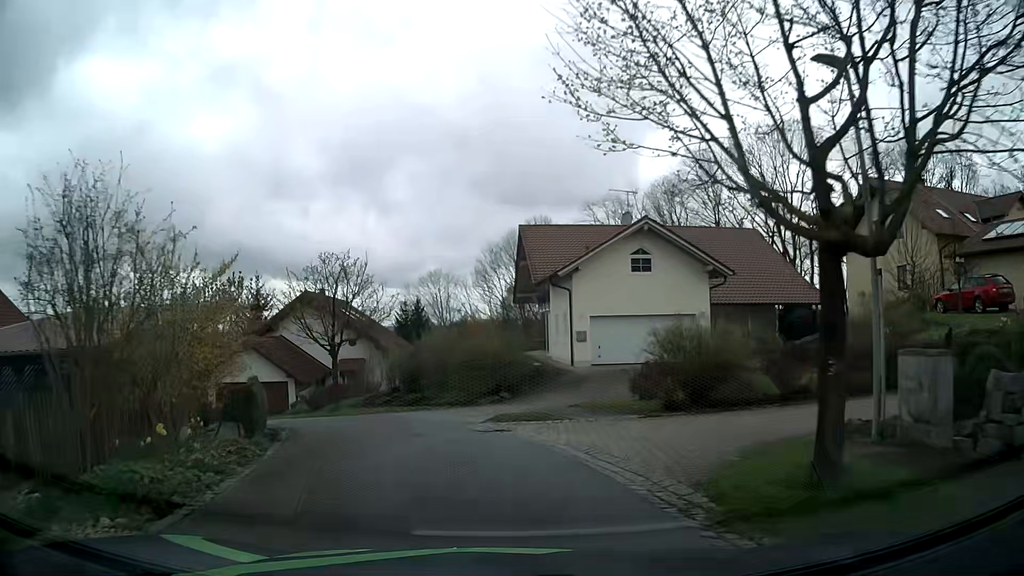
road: residential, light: Day
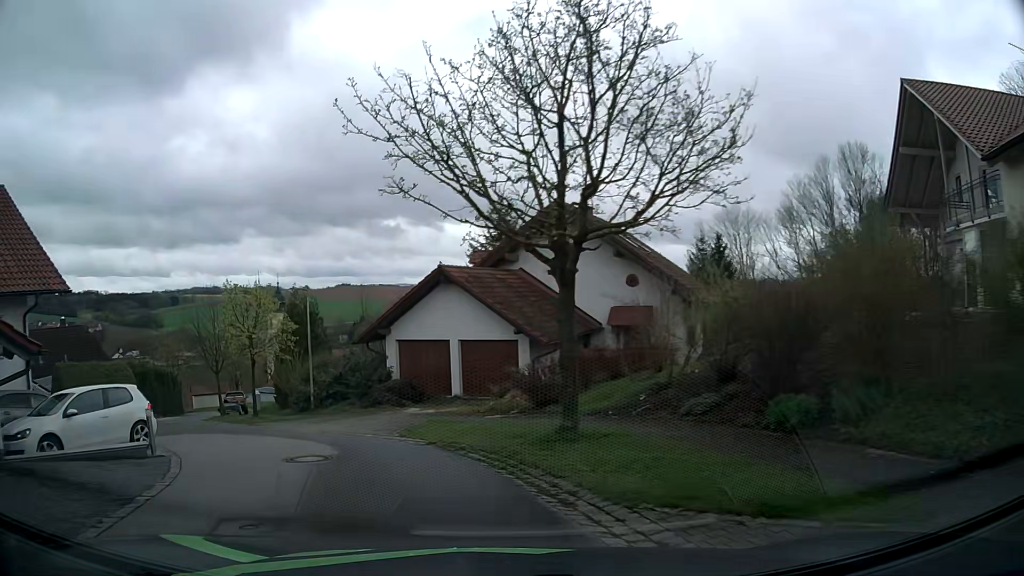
(-3.1, +17.9) m; -24°
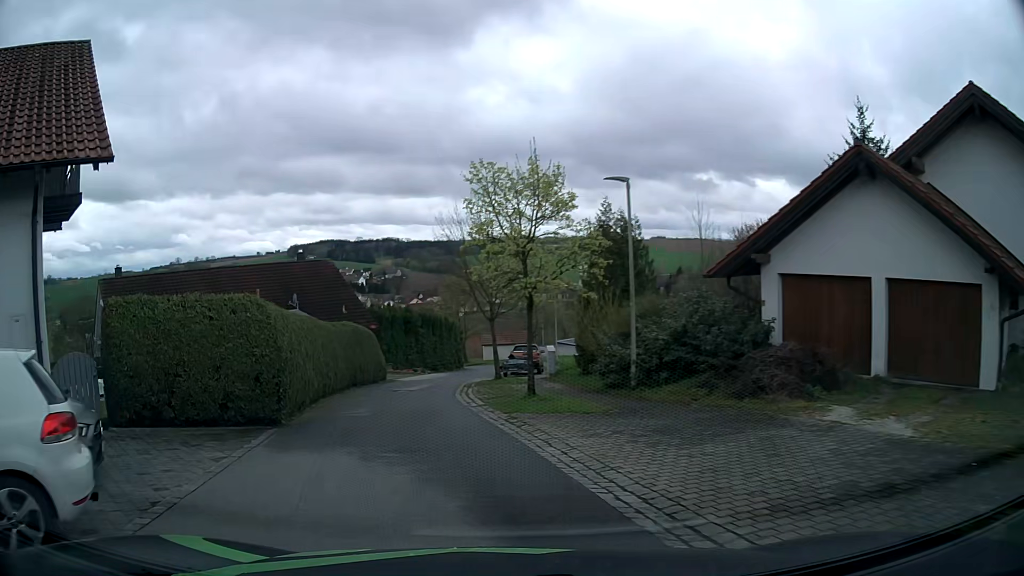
(-2.7, +11.5) m; -27°
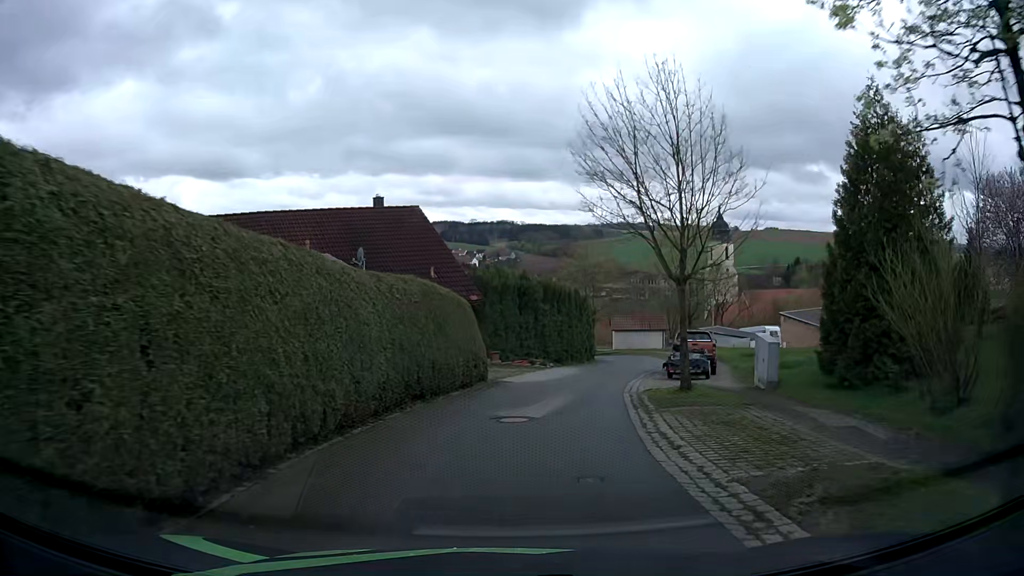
(-1.9, +12.6) m; -11°
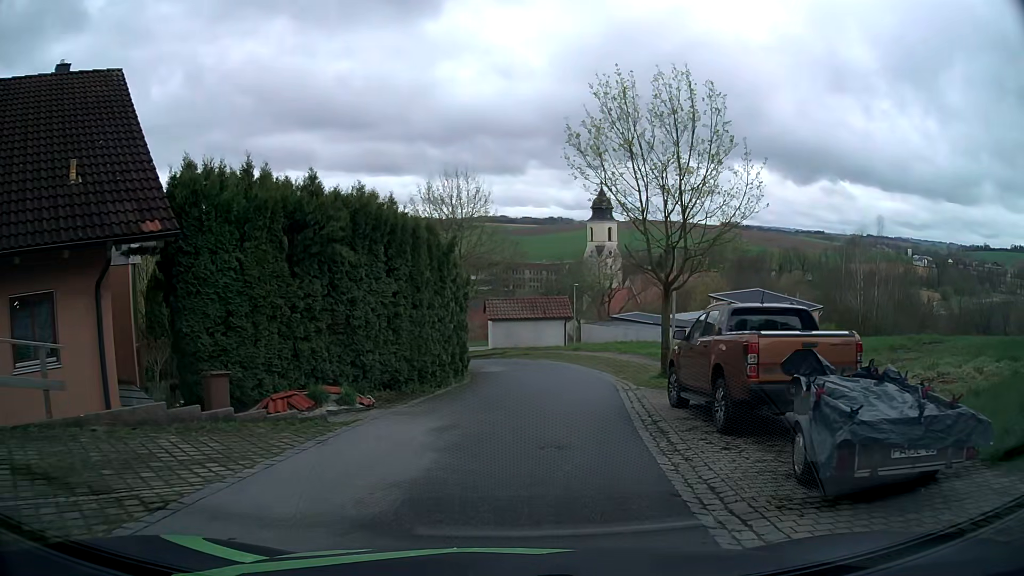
(+1.7, +18.6) m; +12°
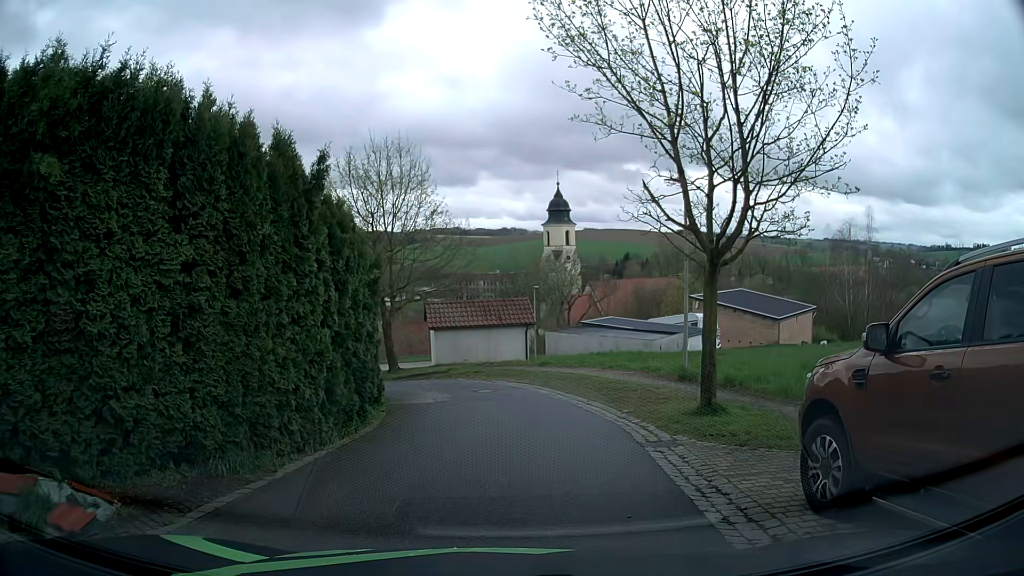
(+0.4, +7.3) m; +4°
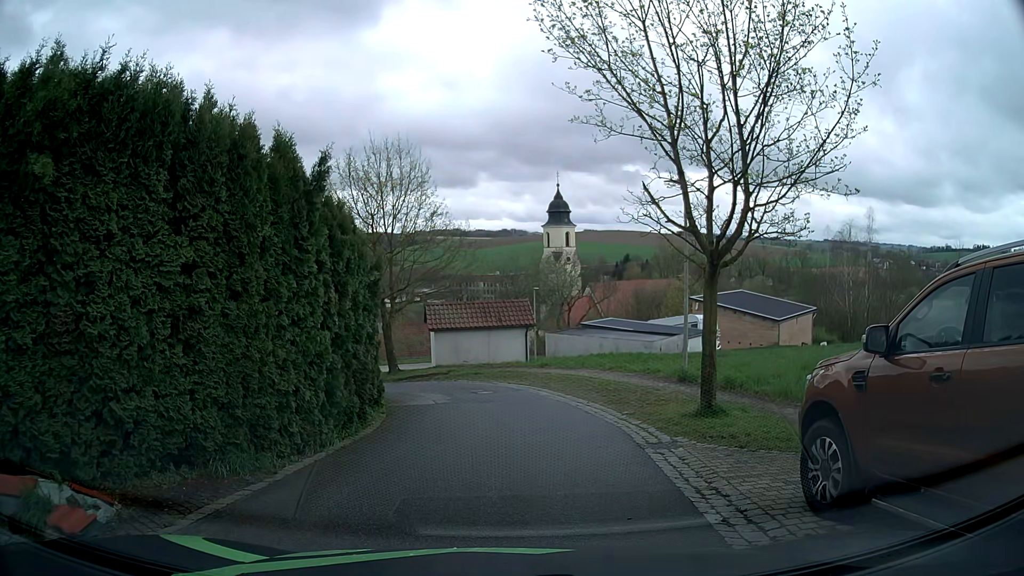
(0.0, +0.1) m; 0°
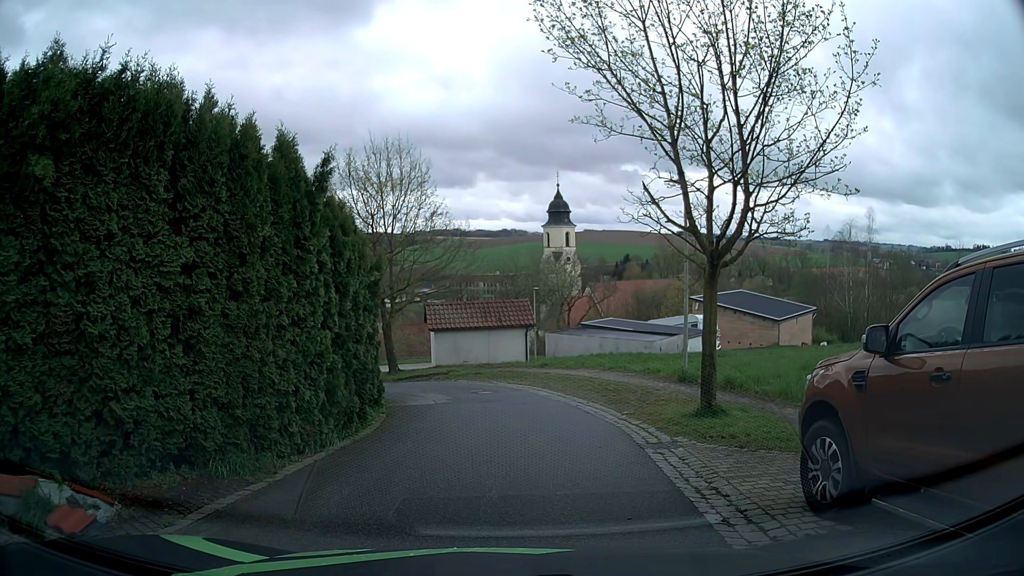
(0.0, 0.0) m; 0°
(+1, +10) (0, +20) (-7, +27) (-17, +26) (-25, +21) (-33, +15) (-41, +8) (-49, +2) (-56, -5) (-64, -12) m
